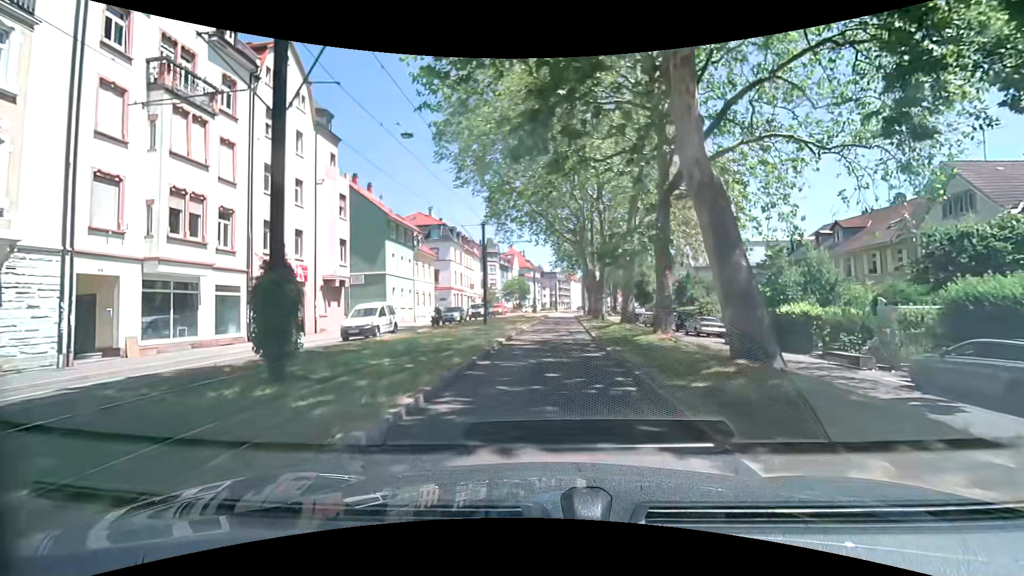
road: secondary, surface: asphalt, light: Day
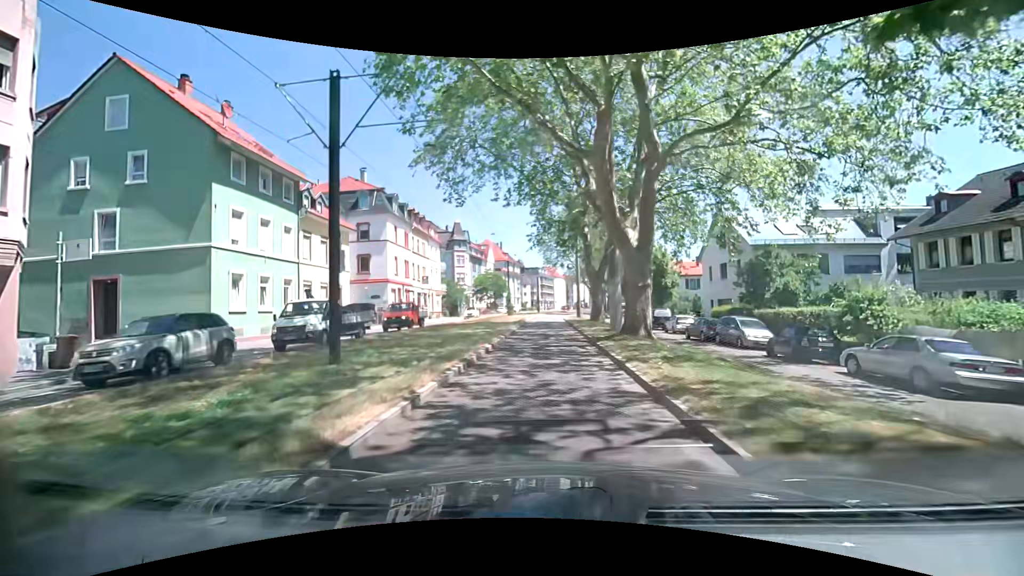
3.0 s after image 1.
(+0.2, +22.3) m; +2°
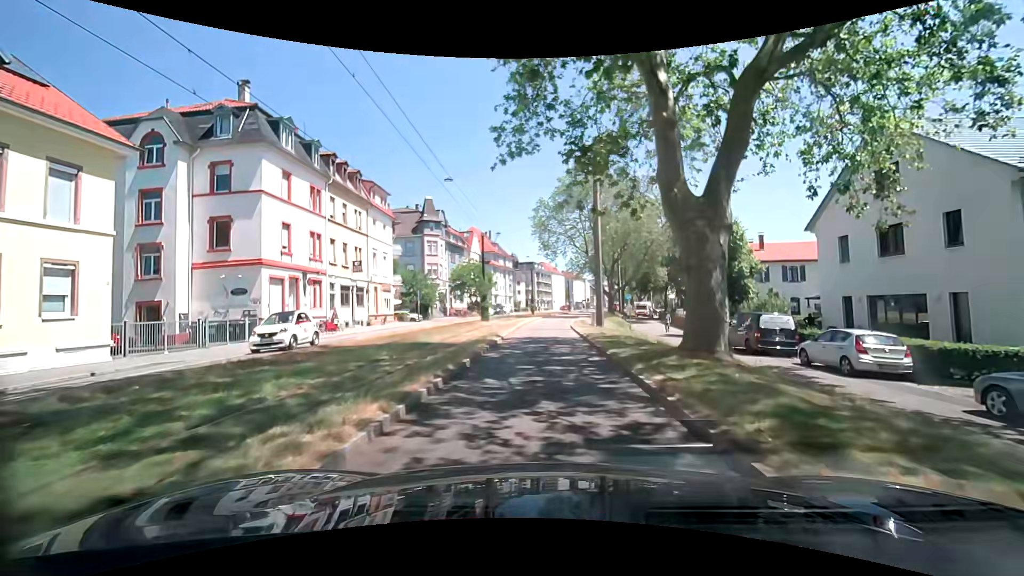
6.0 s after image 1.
(+0.1, +22.4) m; 0°
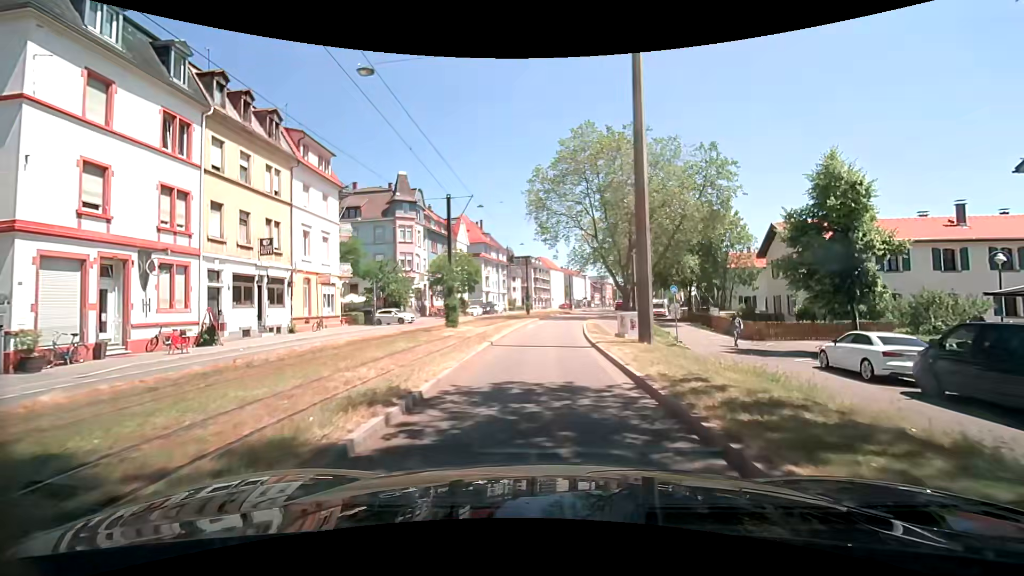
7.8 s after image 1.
(-0.1, +13.5) m; 0°
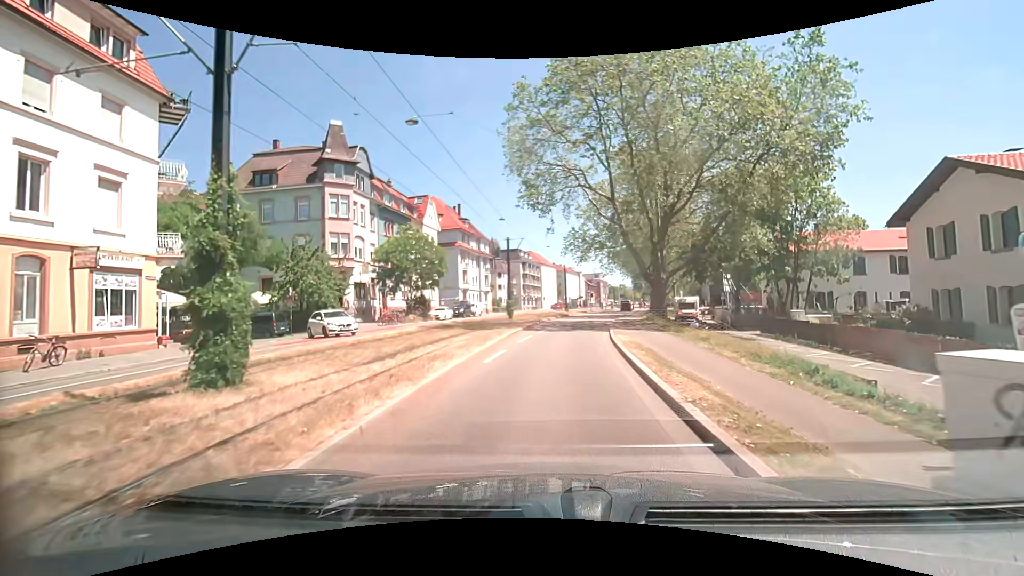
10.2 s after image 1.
(0.0, +18.1) m; +1°
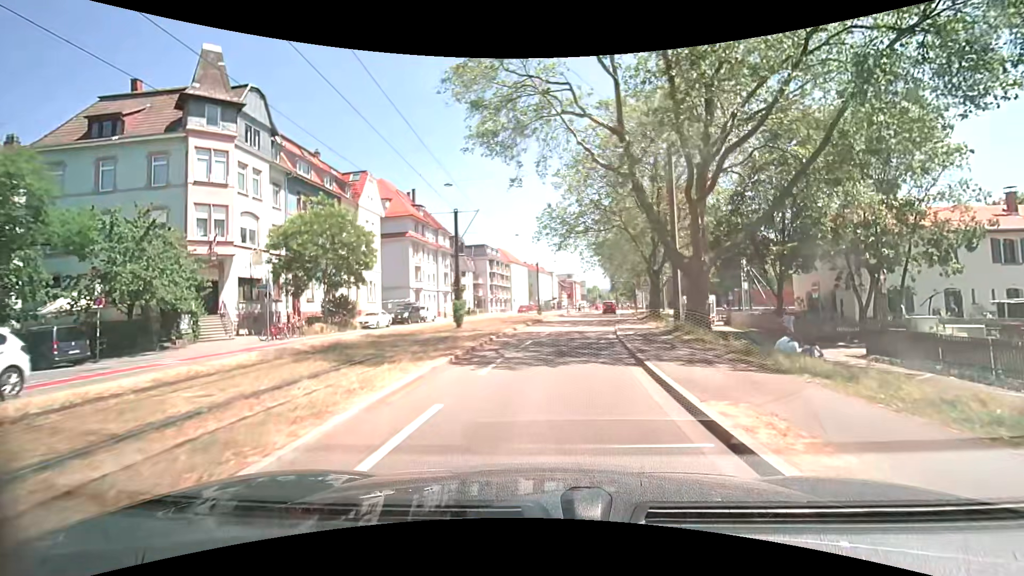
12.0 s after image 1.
(+0.2, +13.6) m; +3°
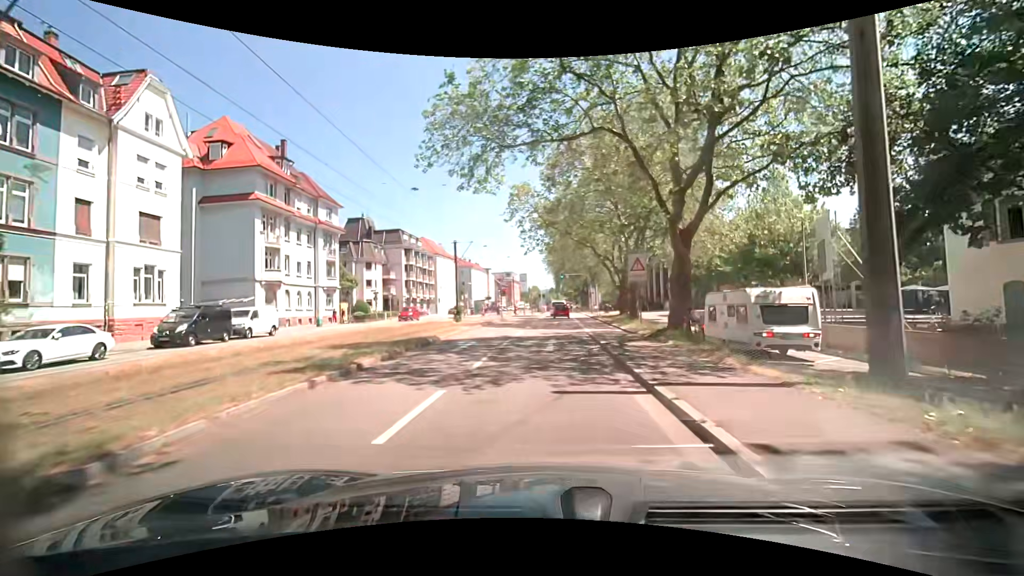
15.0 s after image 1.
(+1.3, +22.6) m; +6°
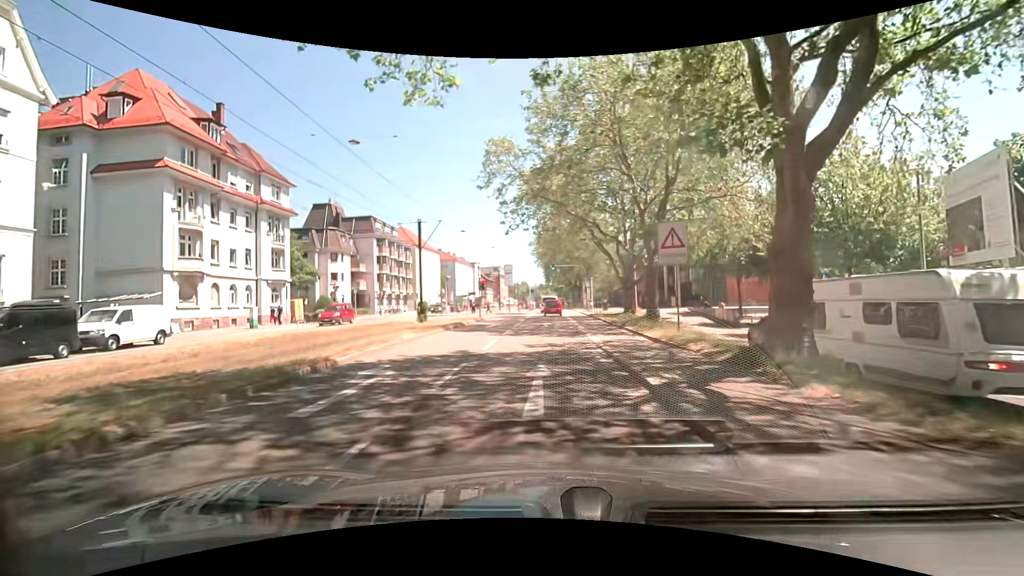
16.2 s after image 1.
(+0.2, +9.0) m; +3°
(0, +10) (0, +20) (0, +30) (-1, +40) (-1, +50) (-1, +60) (-1, +70) (-1, +80) (-1, +90) (-1, +100) m
